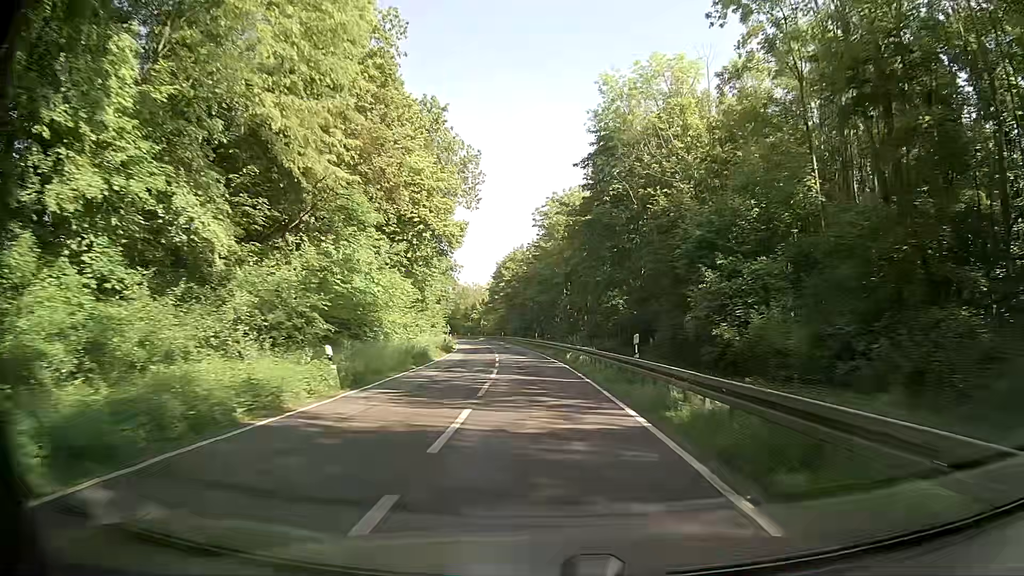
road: secondary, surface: asphalt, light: Day
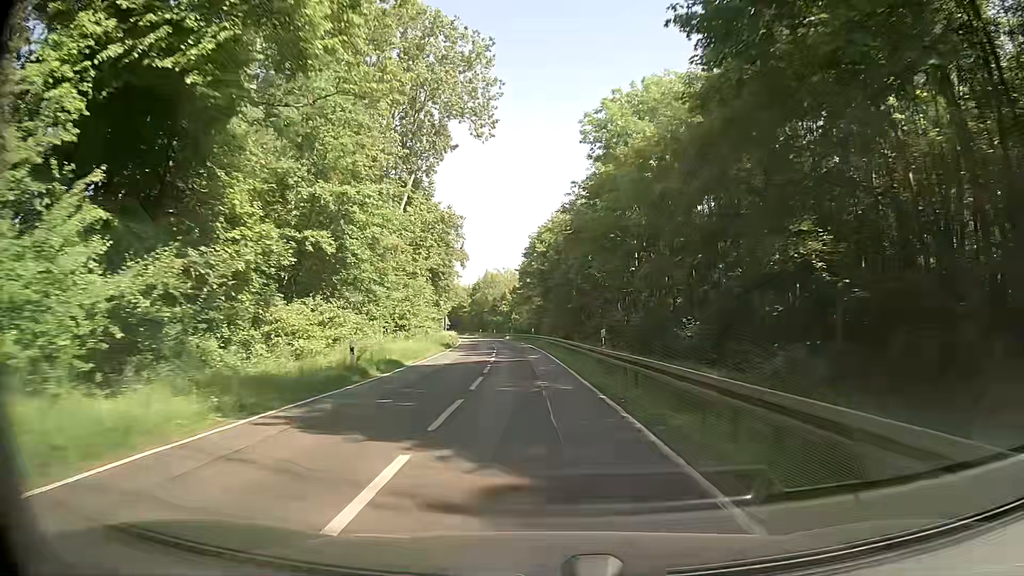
(-1.0, +35.6) m; -4°
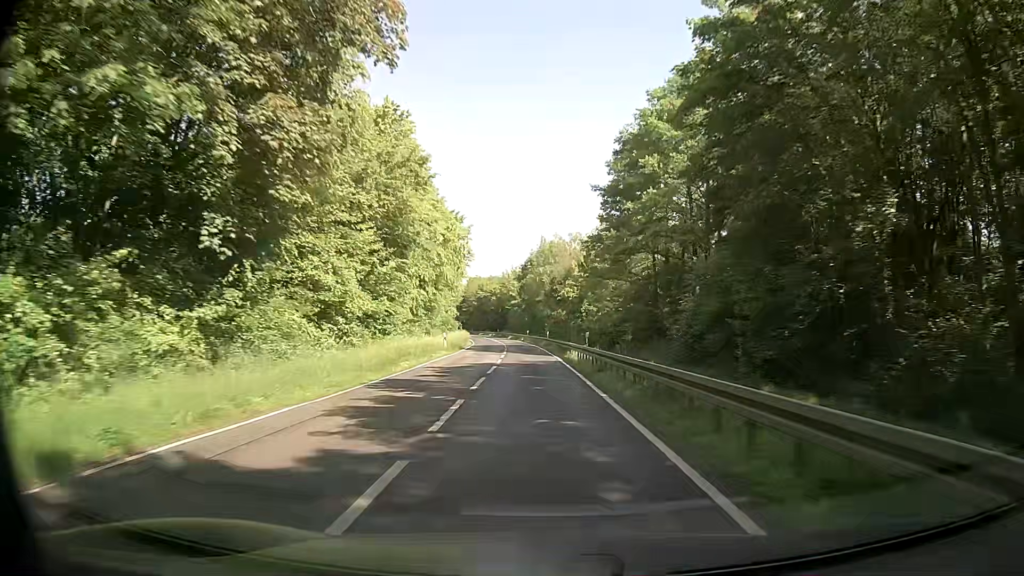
(-3.0, +59.1) m; -5°
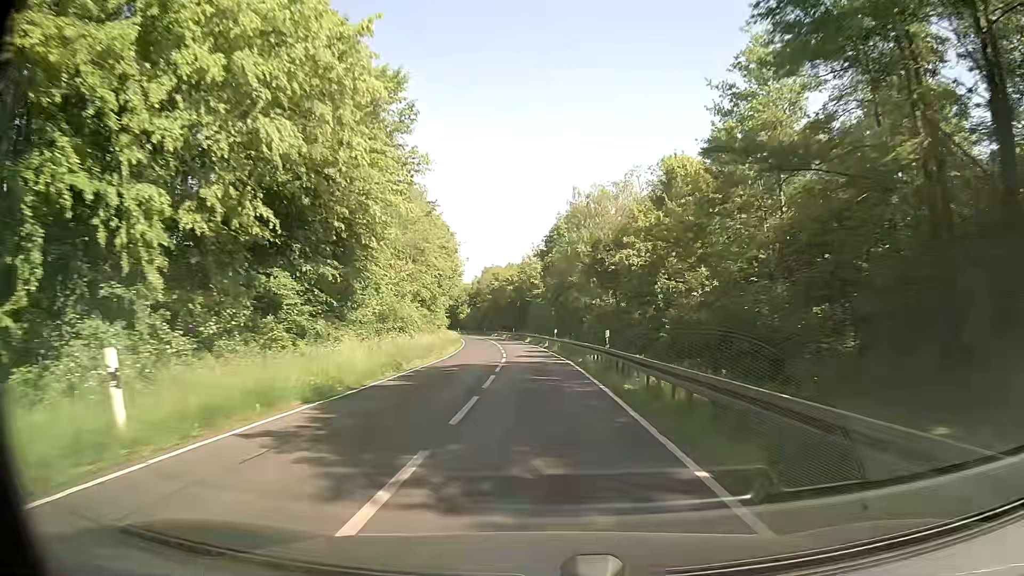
(-0.9, +35.5) m; -3°
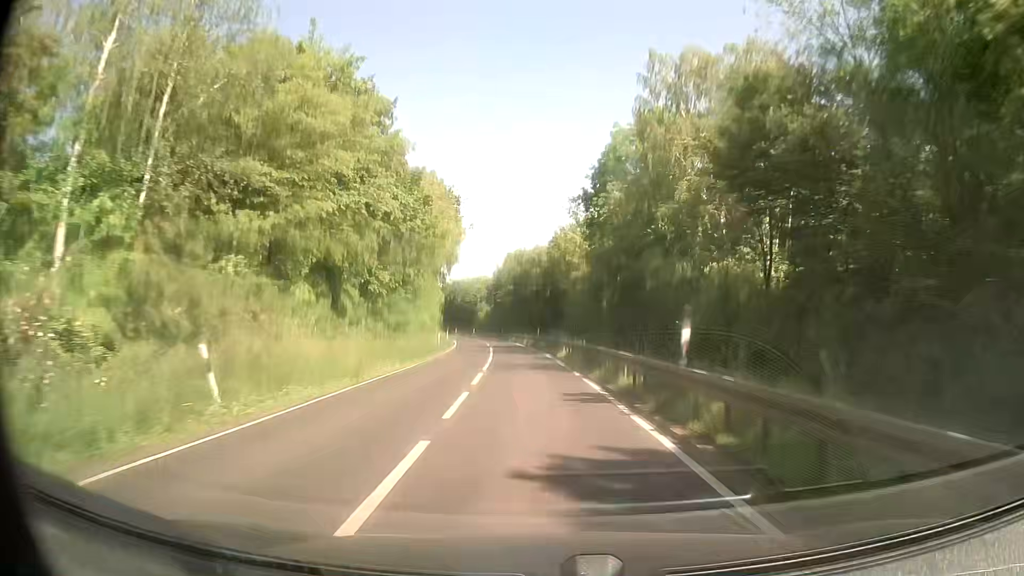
(-0.6, +35.6) m; -2°
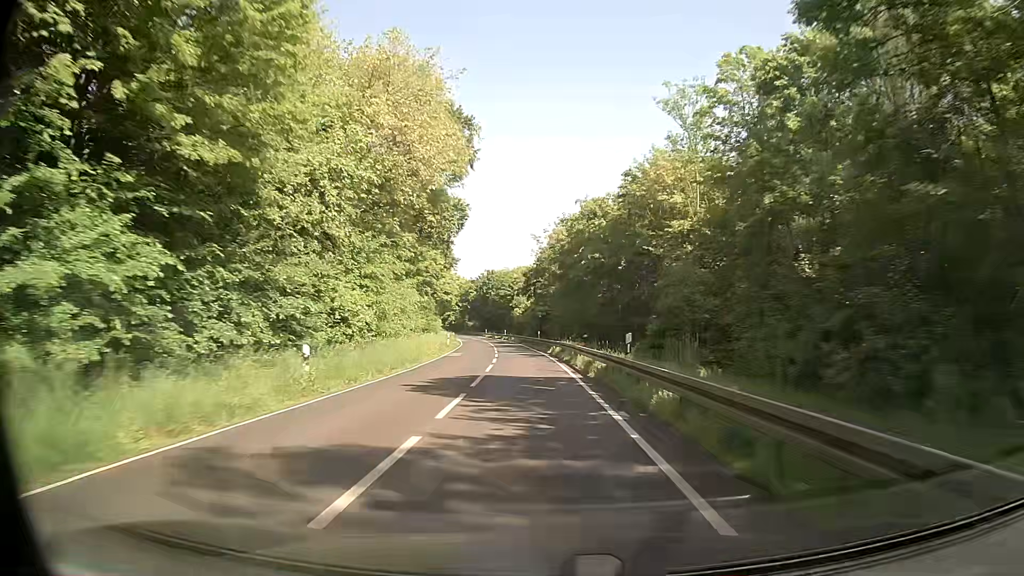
(-1.2, +35.6) m; -4°
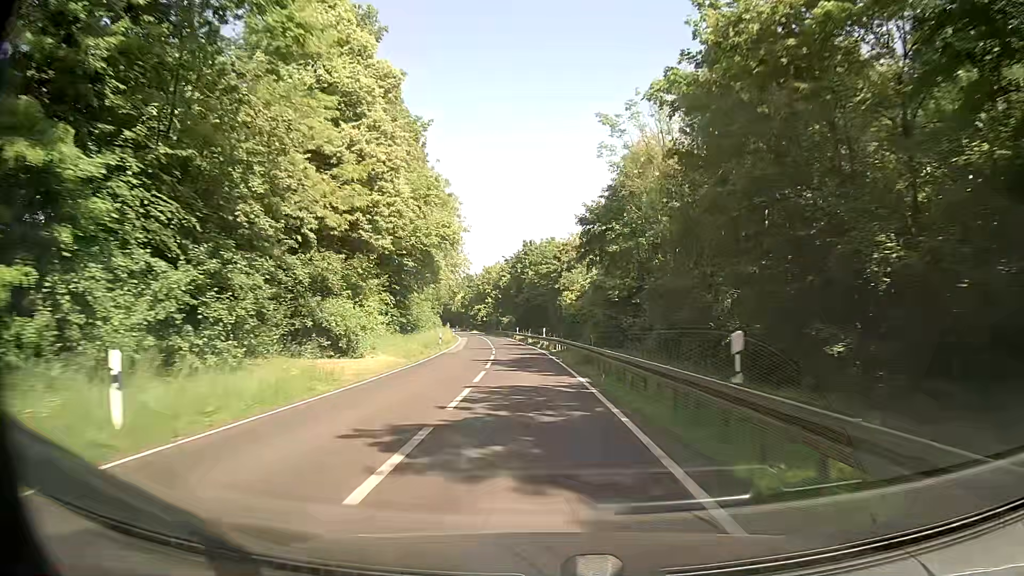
(-1.8, +47.6) m; -4°
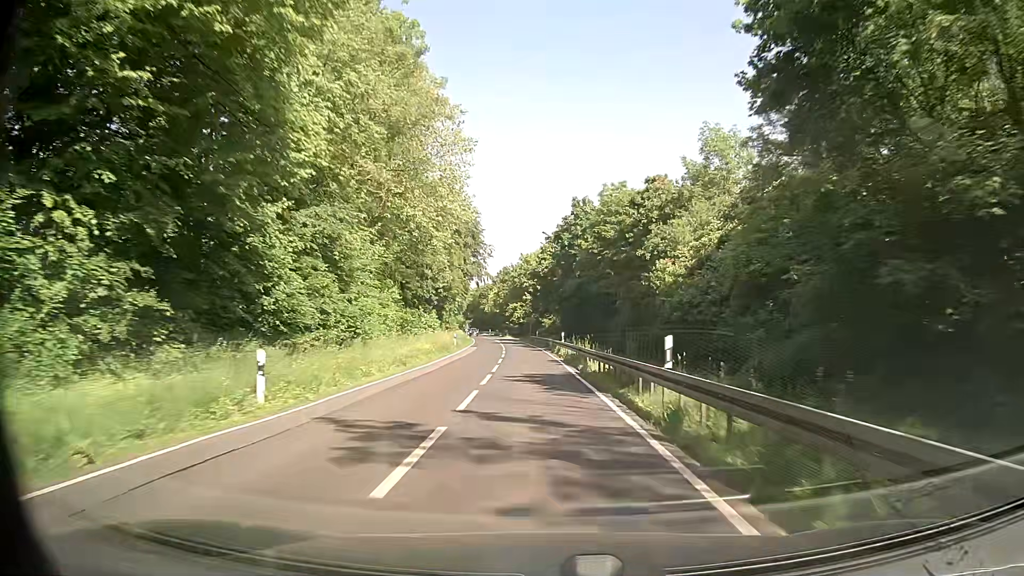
(-1.1, +35.8) m; -3°
(0, +10) (0, +20) (-1, +30) (-1, +40) (-2, +50) (-3, +60) (-3, +70) (-4, +80) (-5, +90) (-6, +100) m
